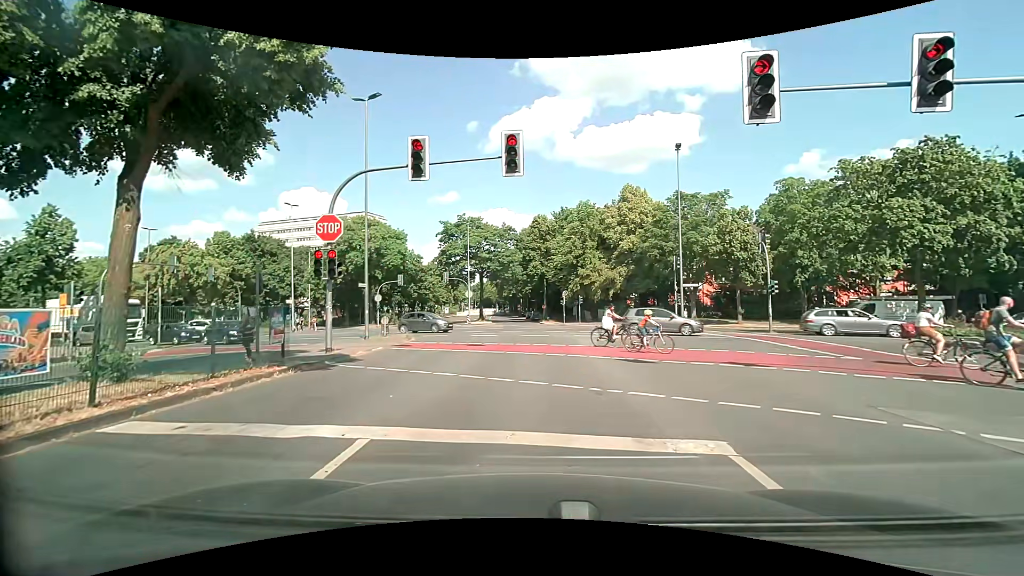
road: secondary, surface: asphalt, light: Day
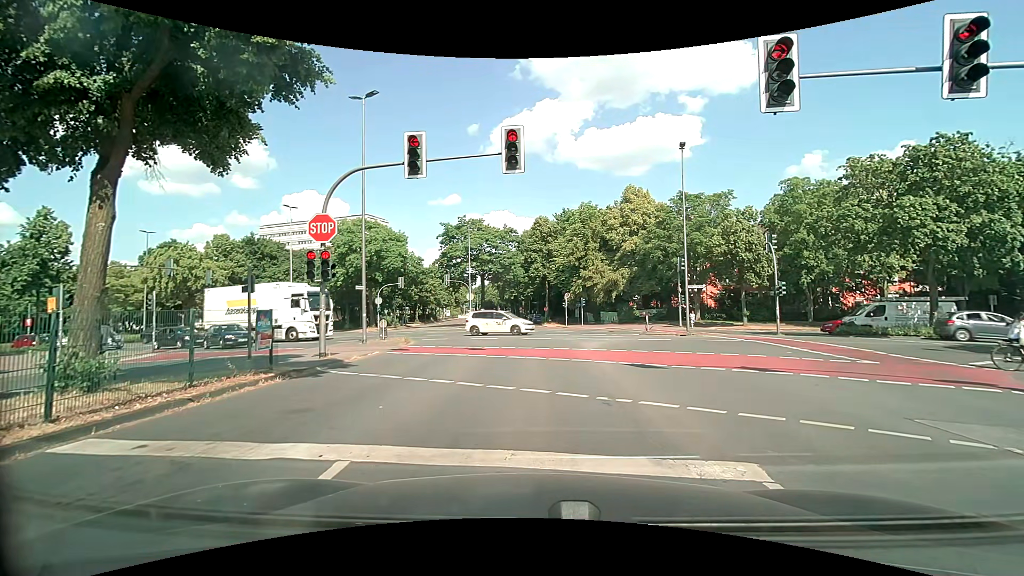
(0.0, +0.7) m; 0°
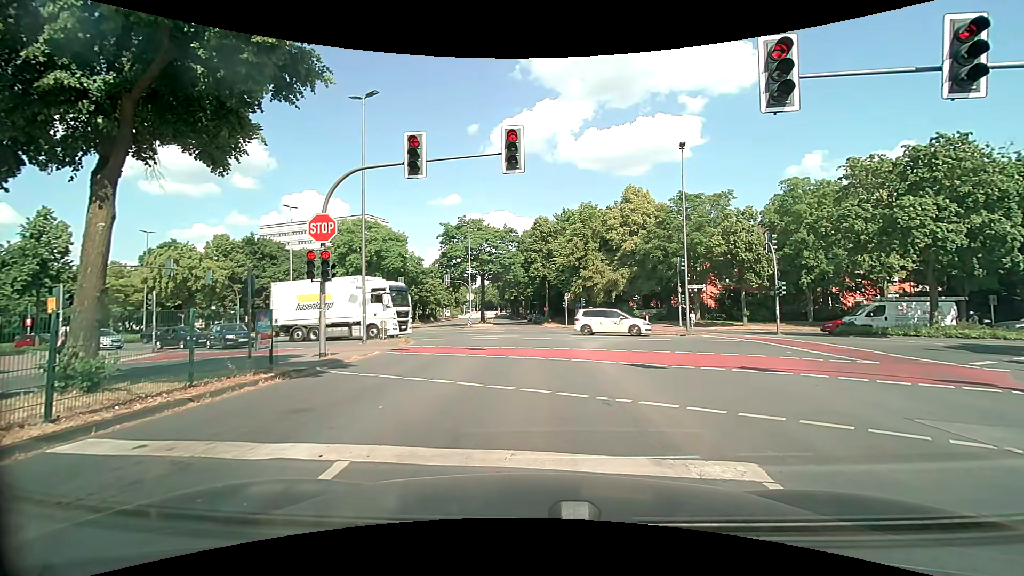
(0.0, 0.0) m; 0°
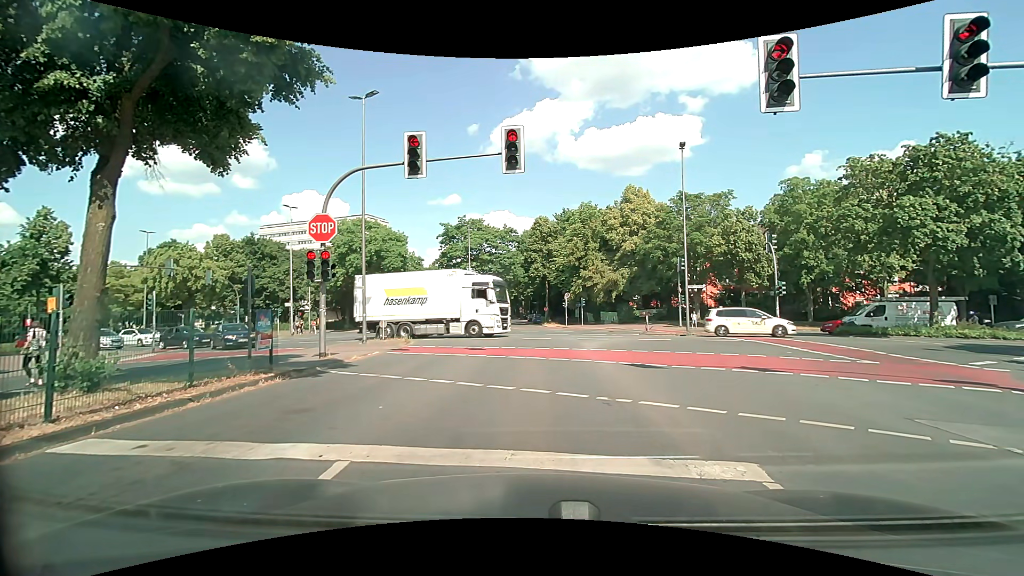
(0.0, 0.0) m; 0°
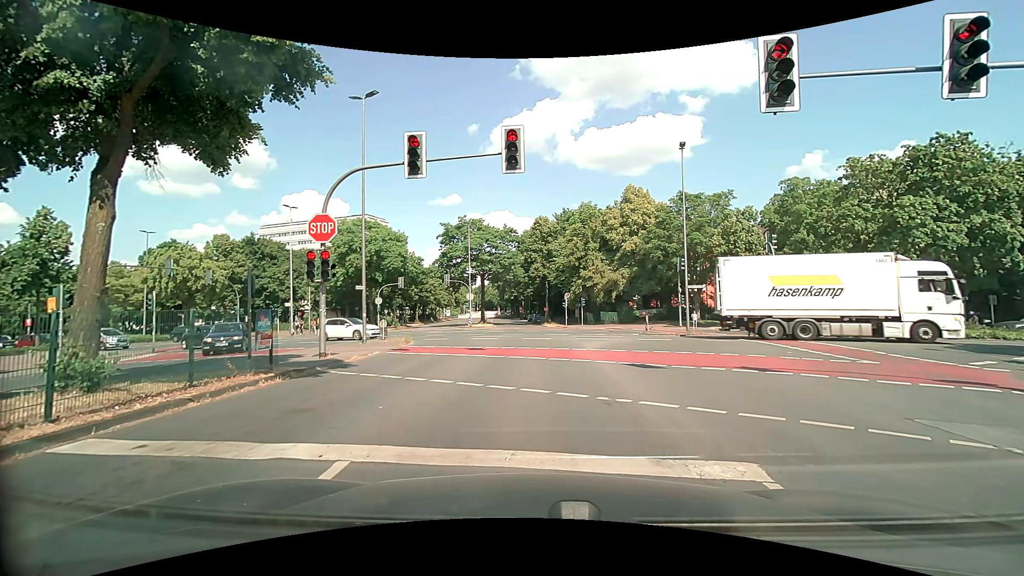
(0.0, 0.0) m; 0°
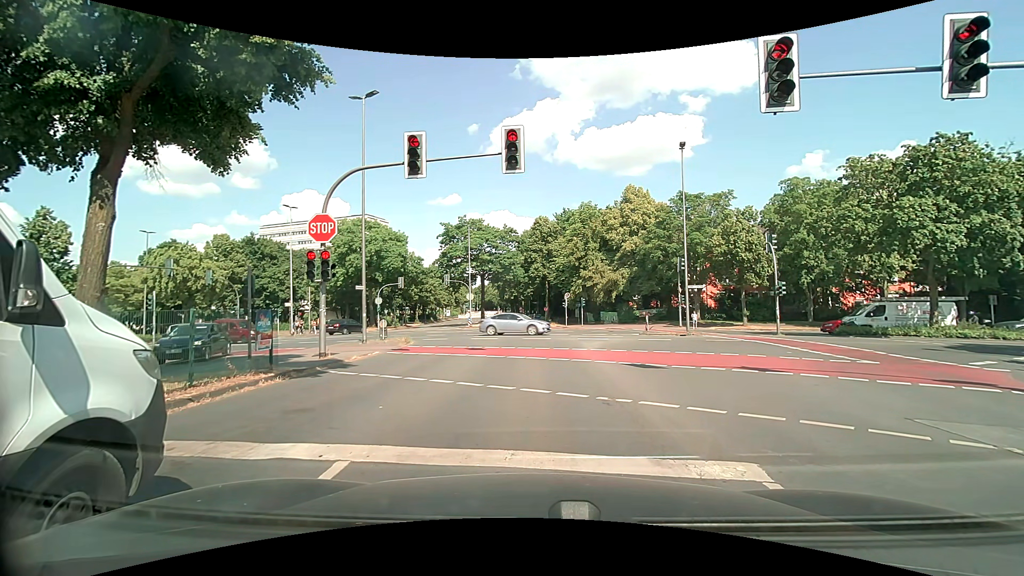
(0.0, 0.0) m; 0°
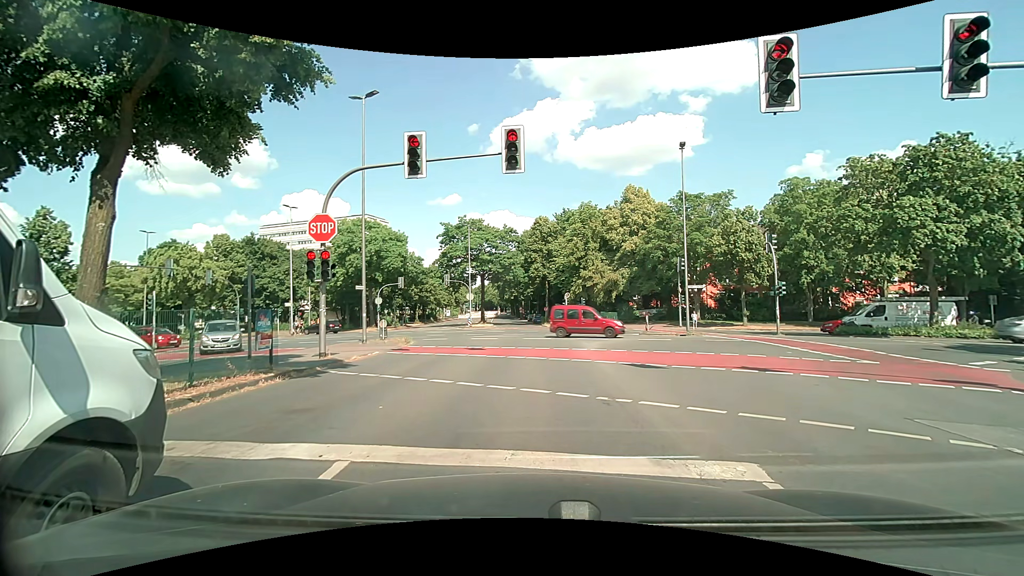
(0.0, 0.0) m; 0°
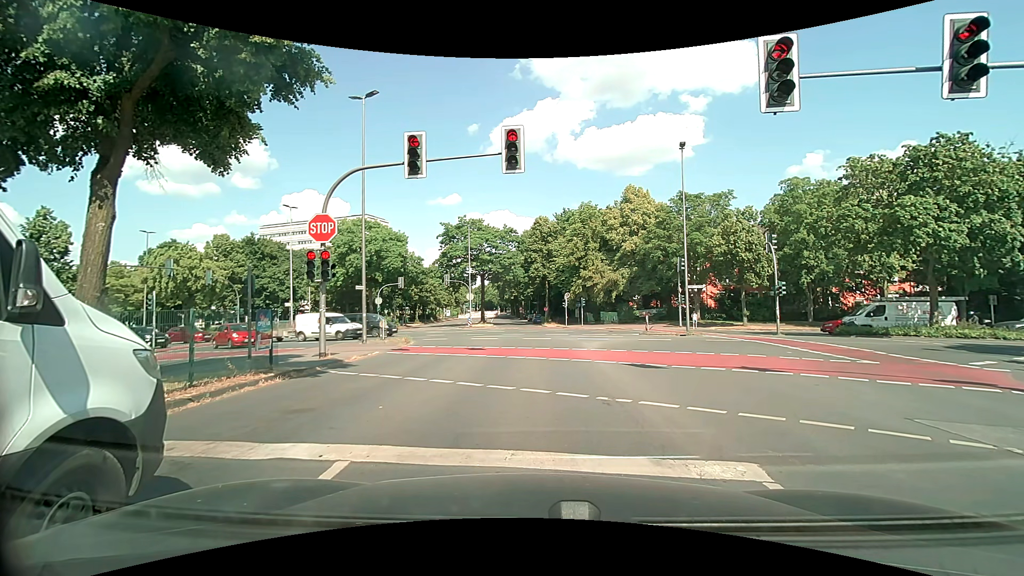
(0.0, 0.0) m; 0°
(0, +10) (-1, +20) (-1, +30) (-2, +40) (-2, +50) (-3, +60) (-4, +70) (-4, +80) (-5, +90) (-6, +100) m
